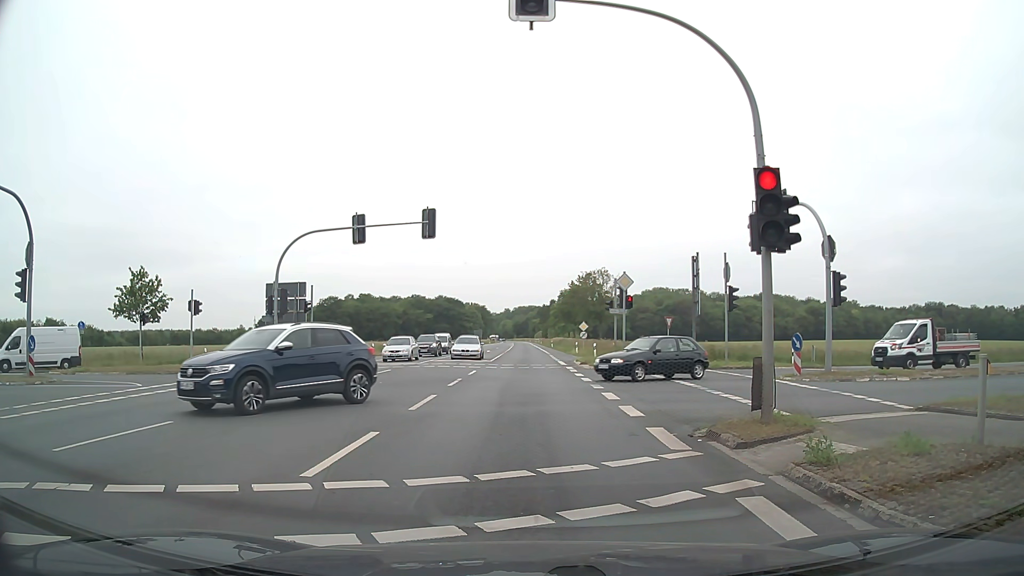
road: primary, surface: asphalt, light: Day
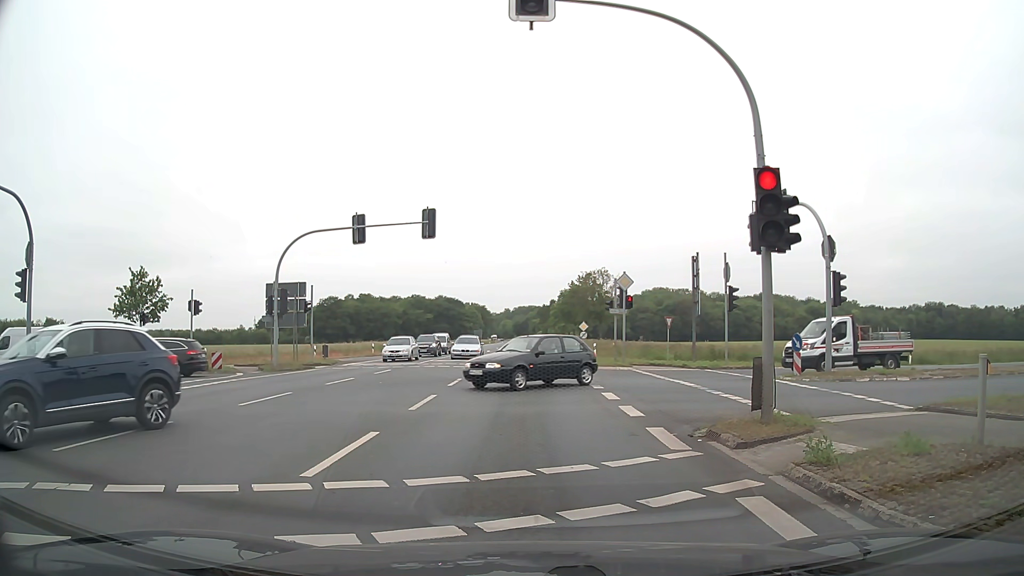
(0.0, 0.0) m; 0°
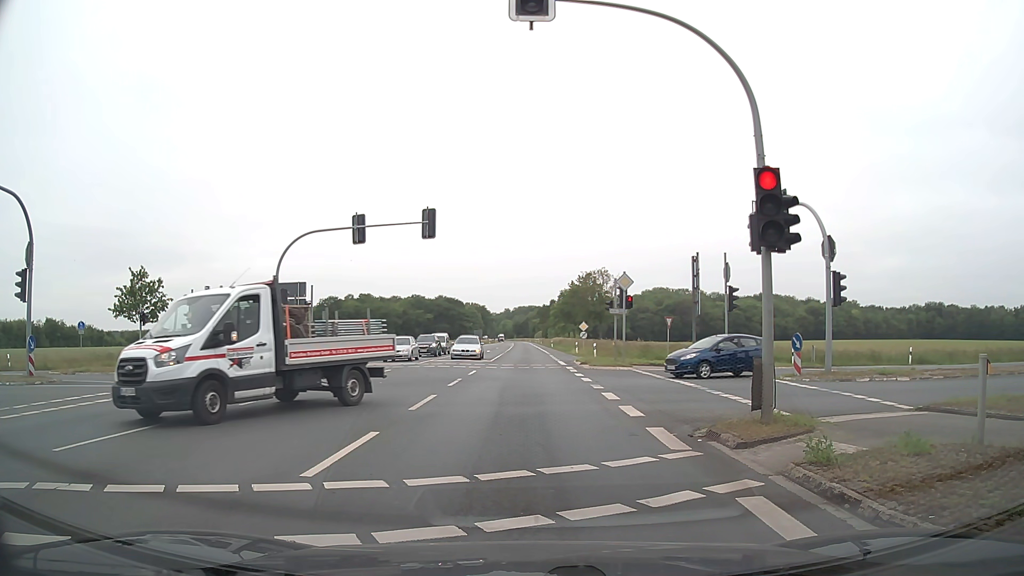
(0.0, 0.0) m; 0°
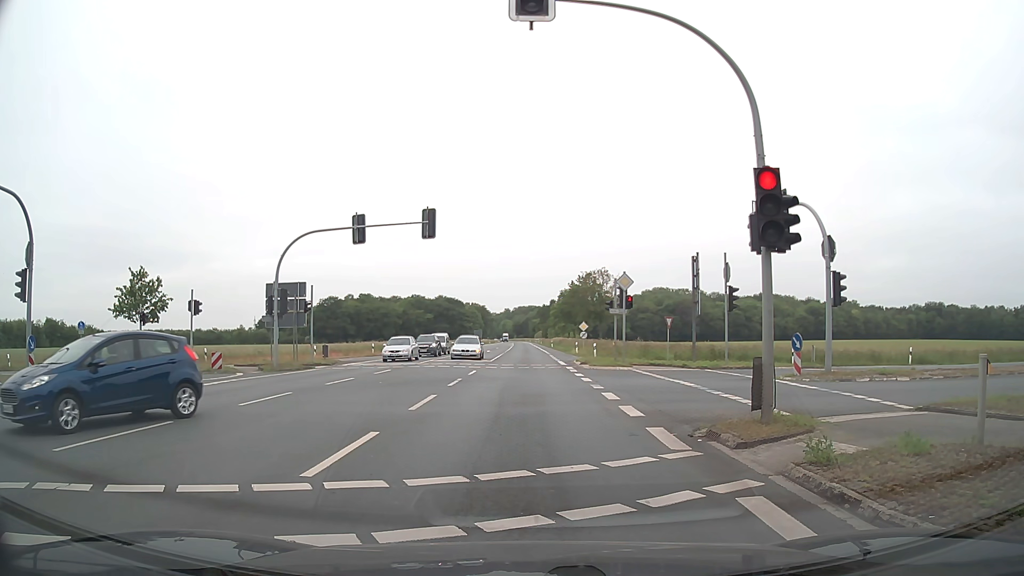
(0.0, 0.0) m; 0°
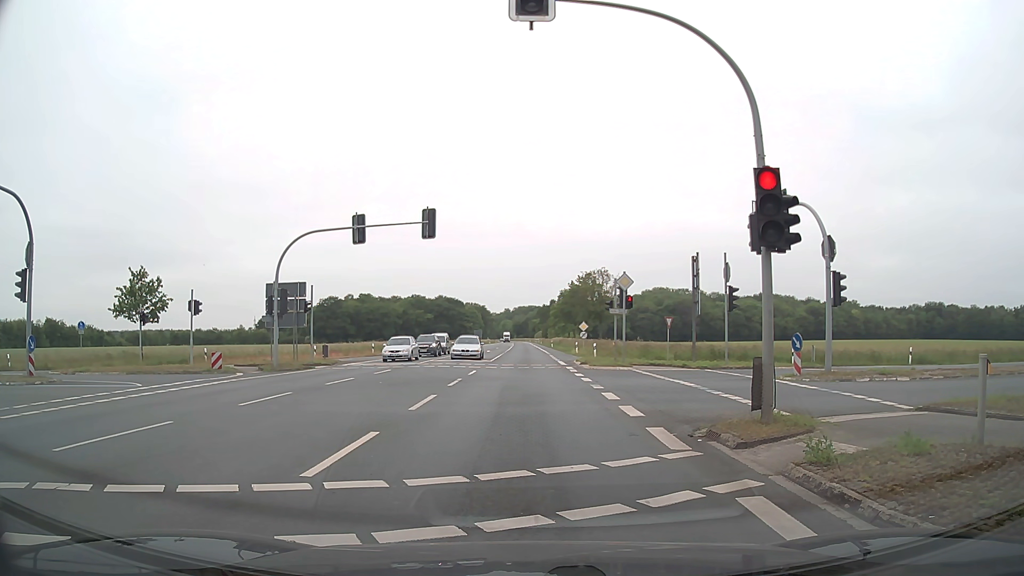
(0.0, 0.0) m; 0°
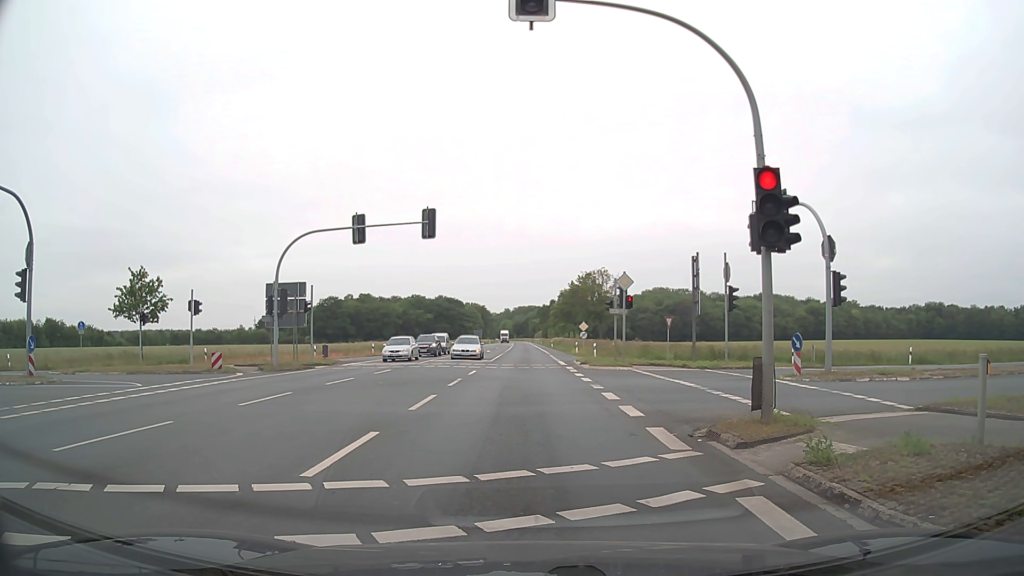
(0.0, 0.0) m; 0°
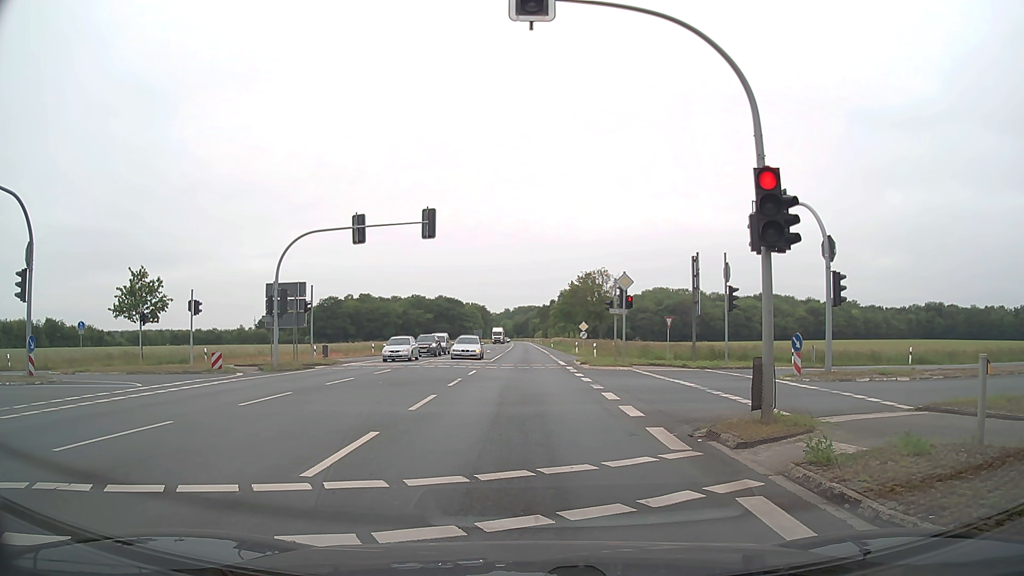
(0.0, 0.0) m; 0°
